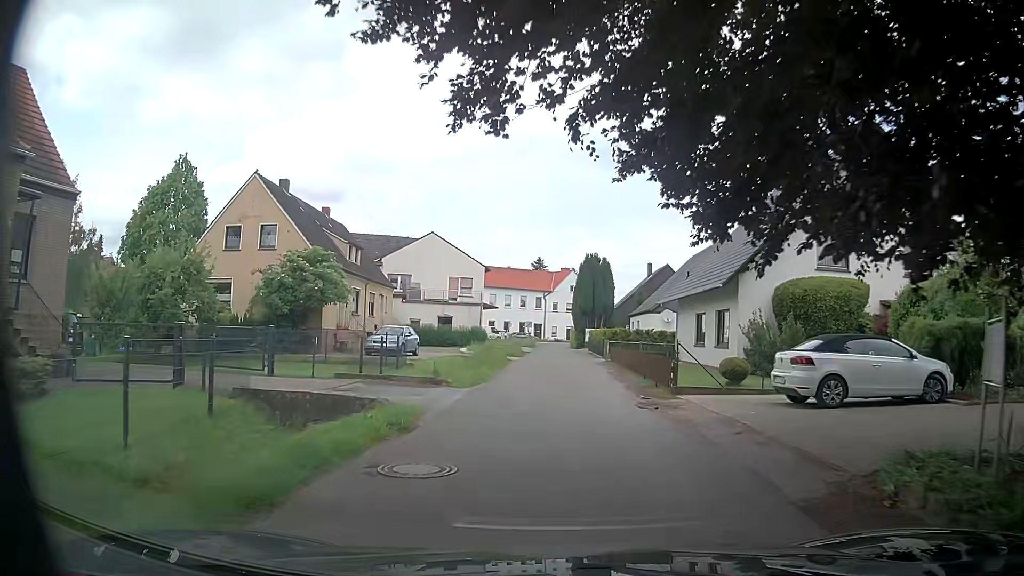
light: Day
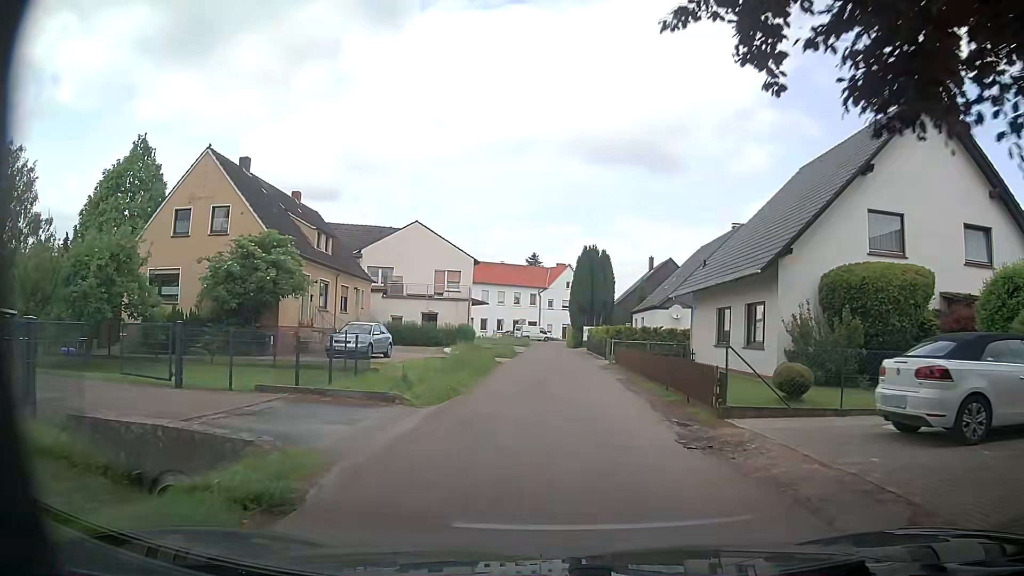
(+0.1, +4.9) m; +1°
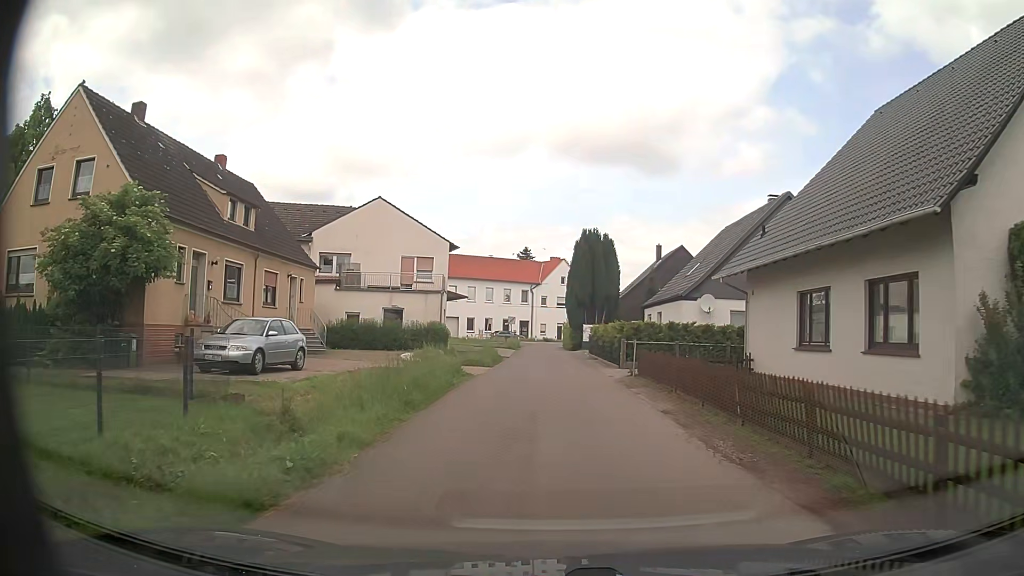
(+0.1, +9.8) m; +1°
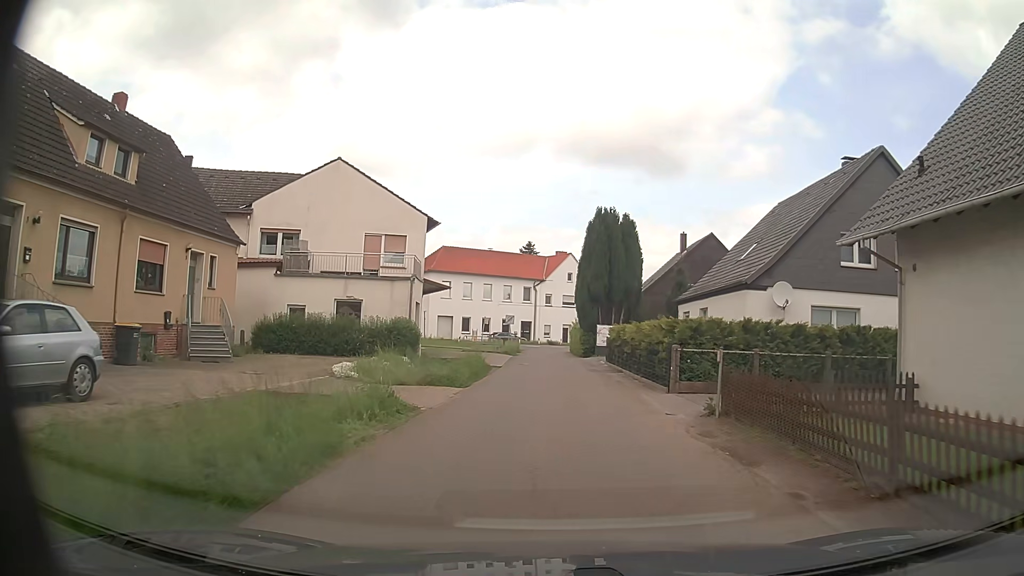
(-0.1, +9.8) m; -1°
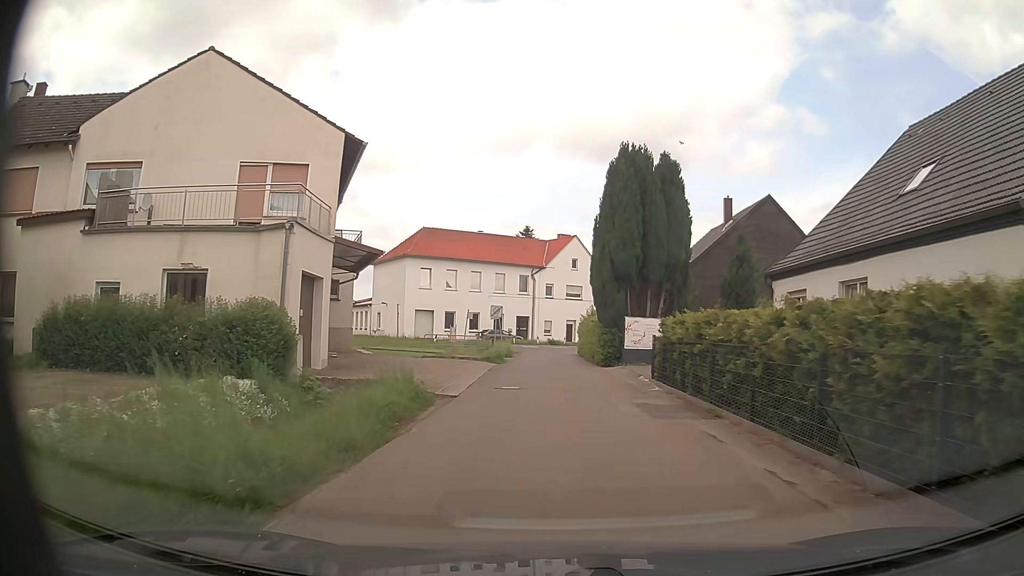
(0.0, +14.2) m; 0°
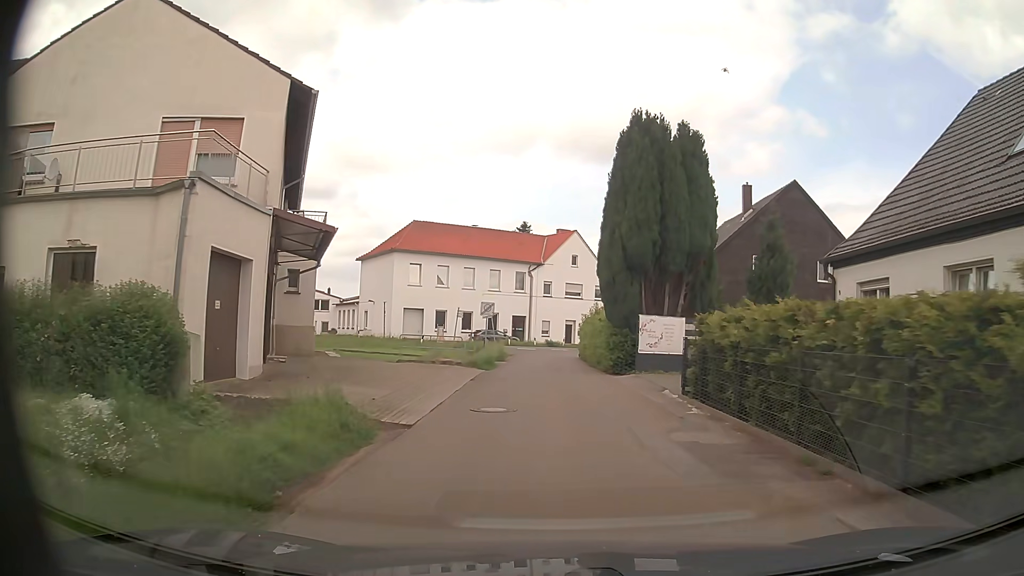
(0.0, +4.6) m; 0°
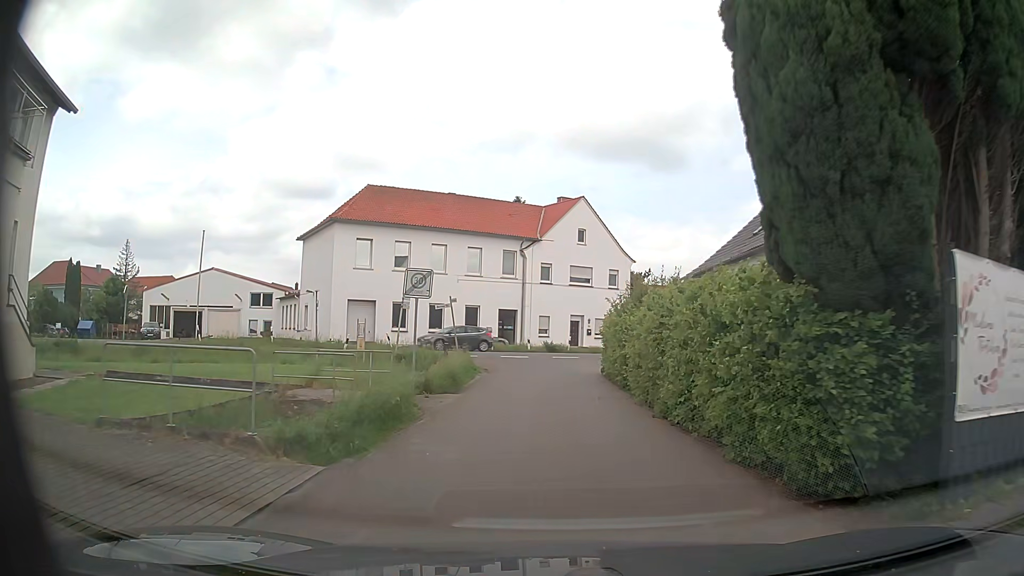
(+0.1, +17.5) m; 0°
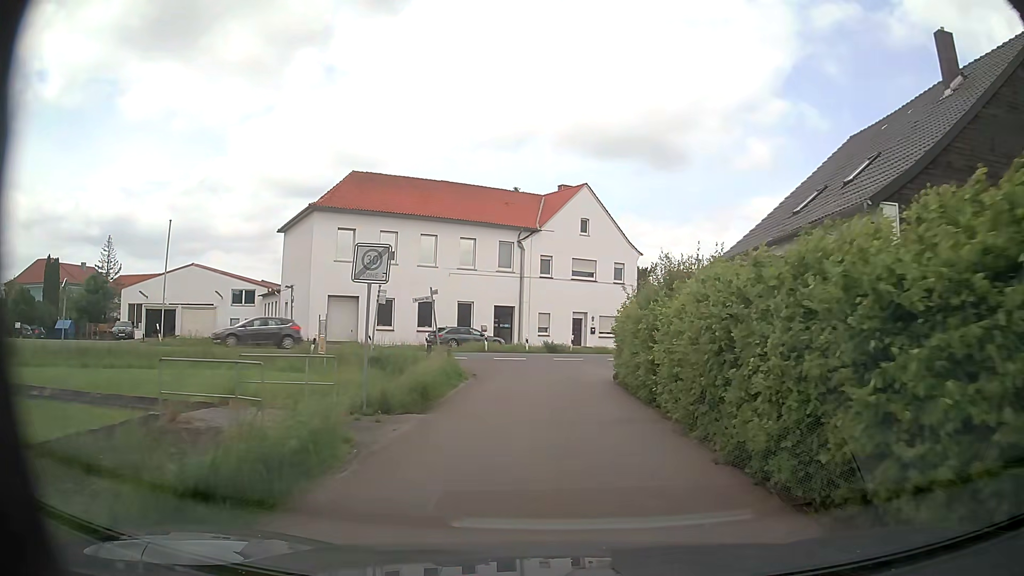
(0.0, +4.3) m; 0°
(0, +10) (0, +20) (+2, +30) (+7, +38) (+15, +44) (+24, +49) (+32, +55) (+41, +60) (+49, +65) (+58, +70) m
